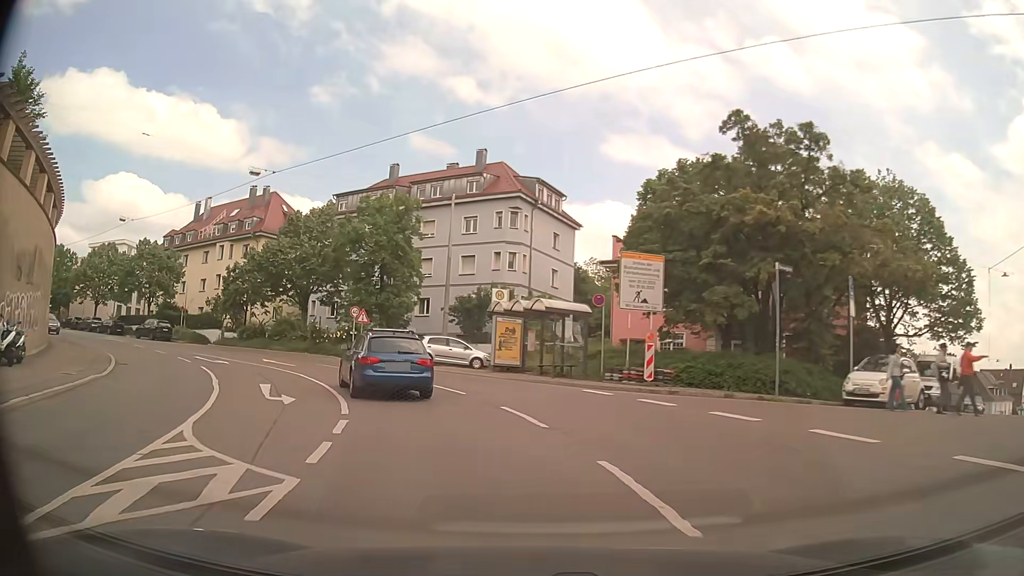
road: secondary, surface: asphalt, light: Day
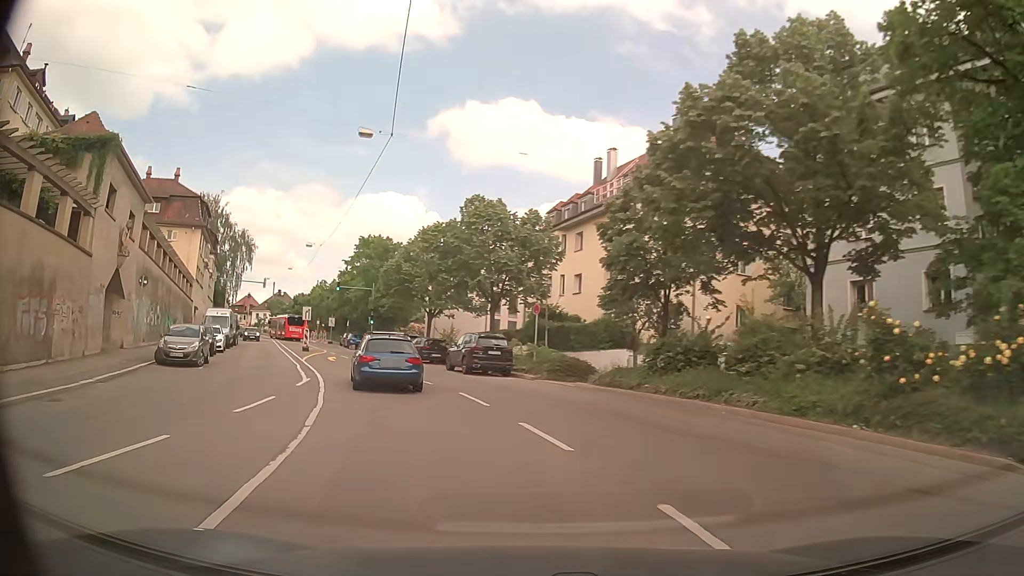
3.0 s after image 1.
(-10.2, +29.3) m; -40°
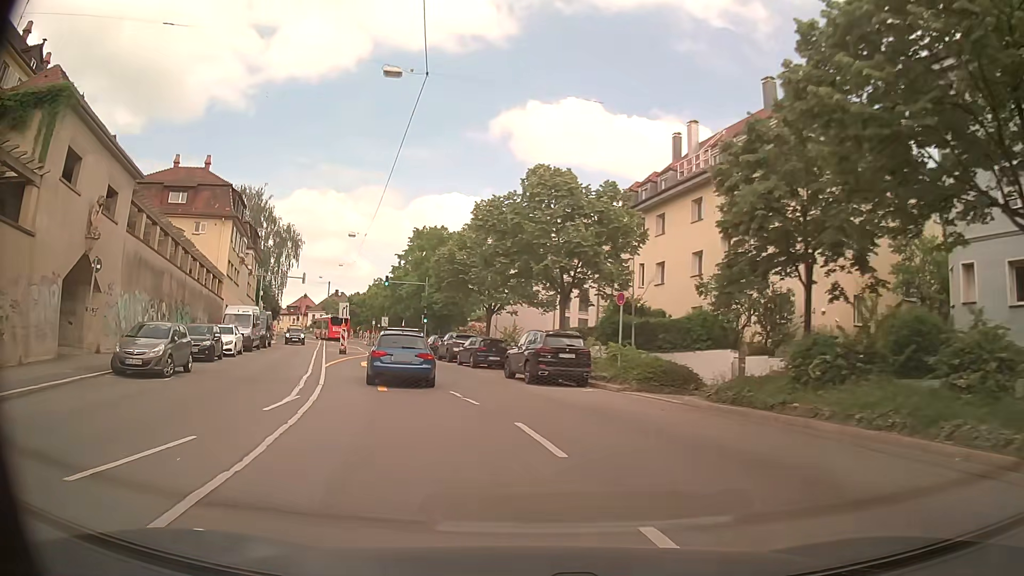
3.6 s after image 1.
(-0.4, +6.6) m; -6°
